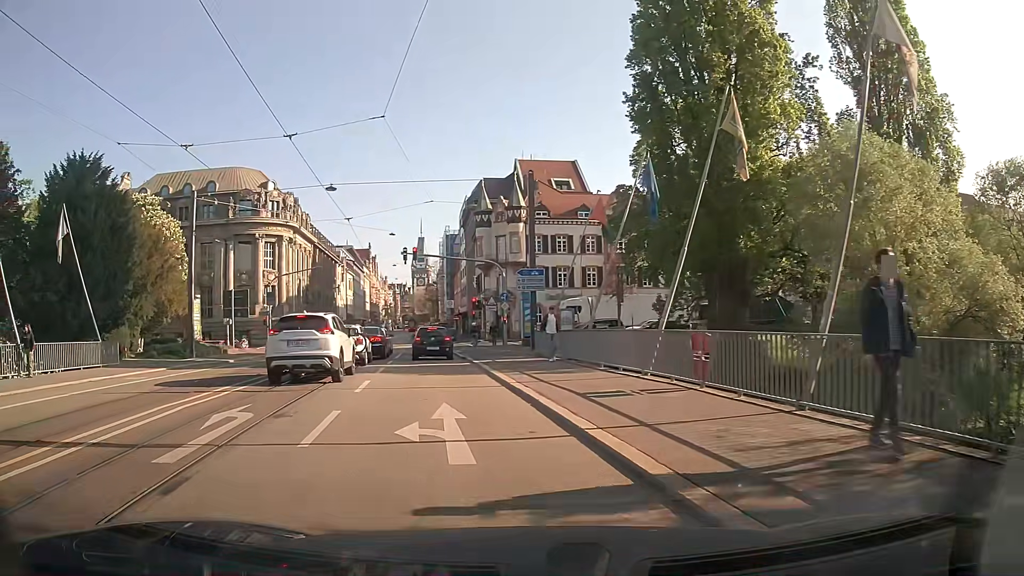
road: secondary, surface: asphalt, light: Day
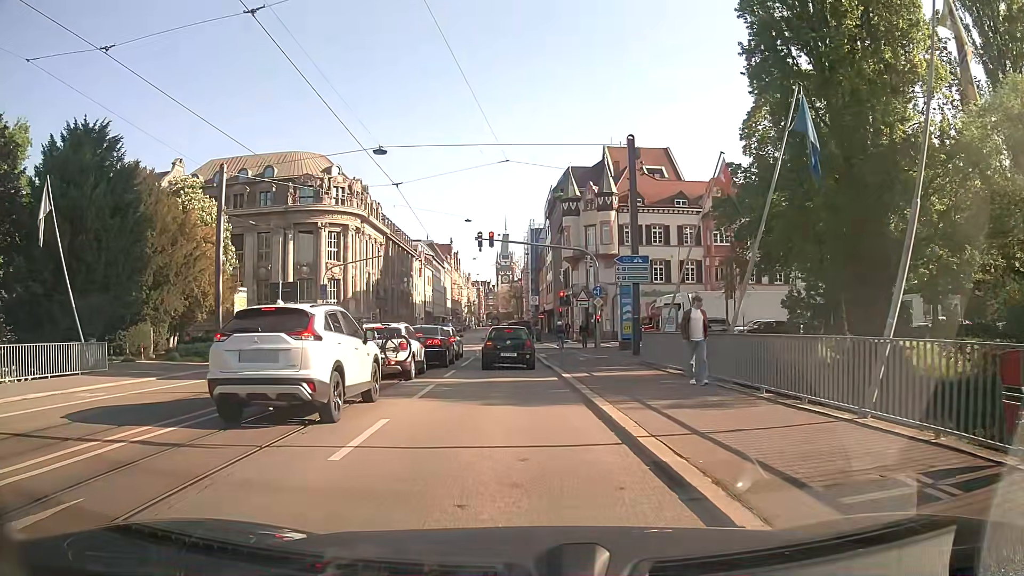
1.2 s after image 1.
(-0.5, +6.8) m; -7°
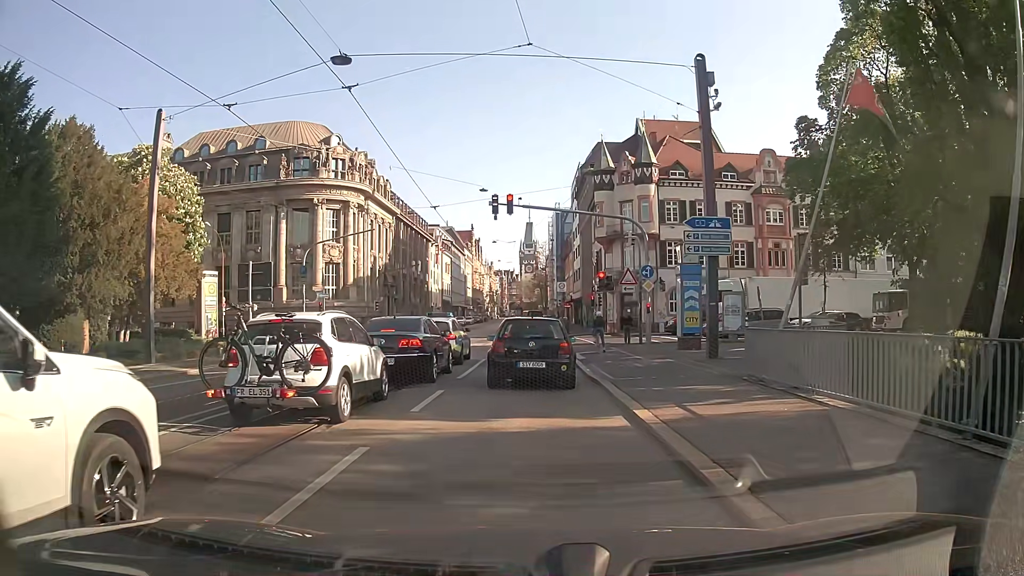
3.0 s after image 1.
(-0.2, +8.4) m; -1°
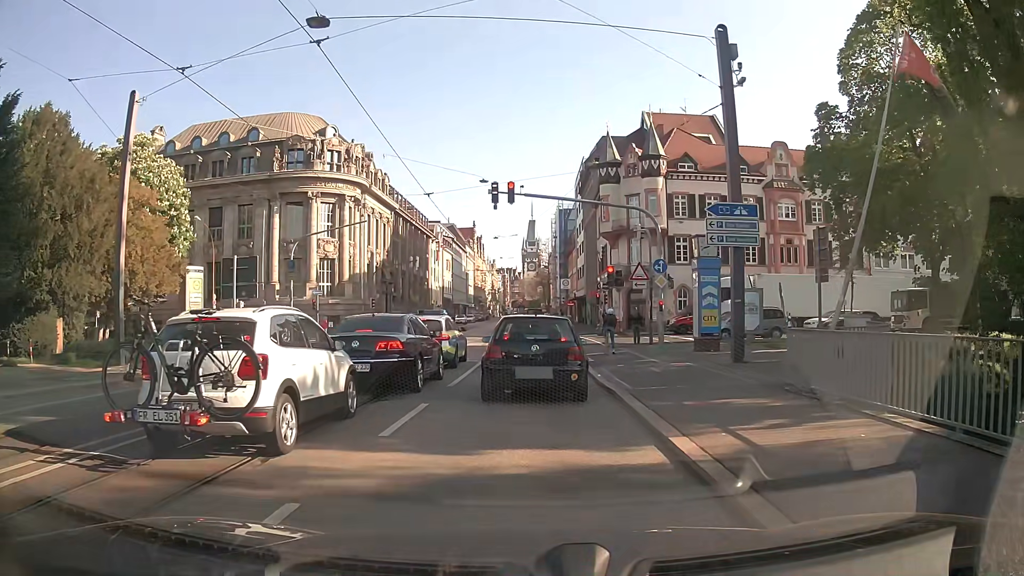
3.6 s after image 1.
(0.0, +2.2) m; 0°
